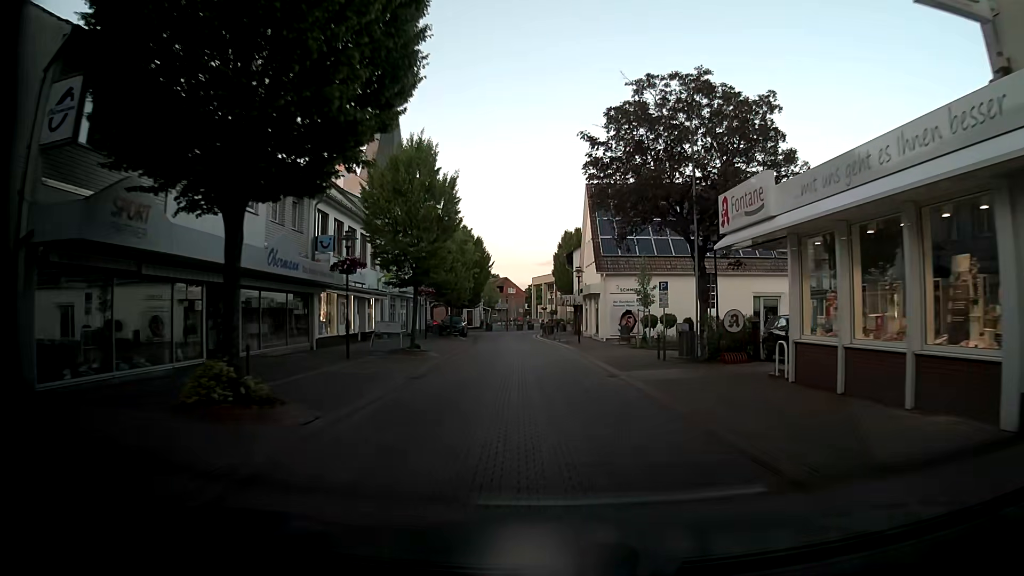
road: residential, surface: paving_stones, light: Day
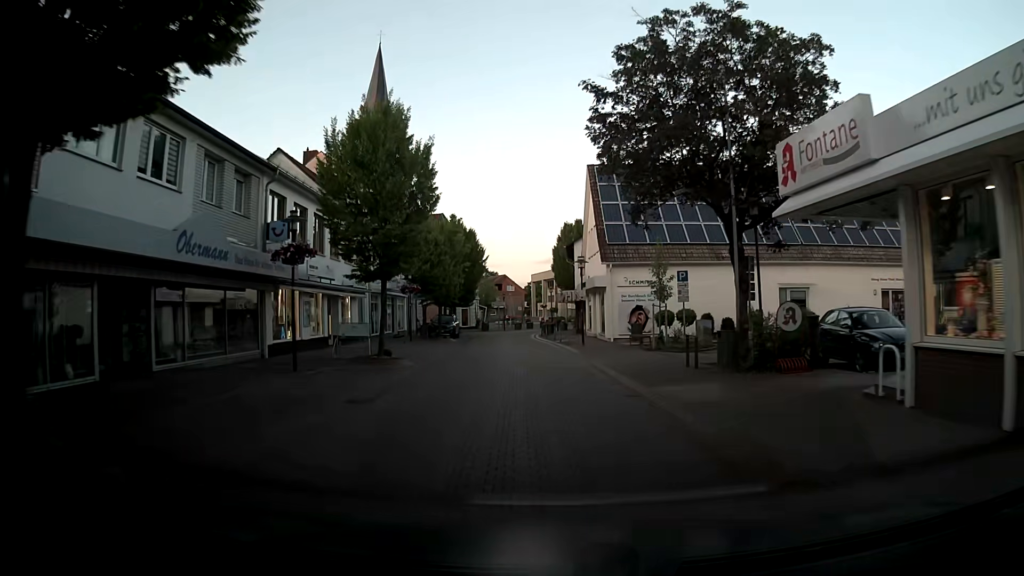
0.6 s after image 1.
(+0.1, +4.7) m; +1°
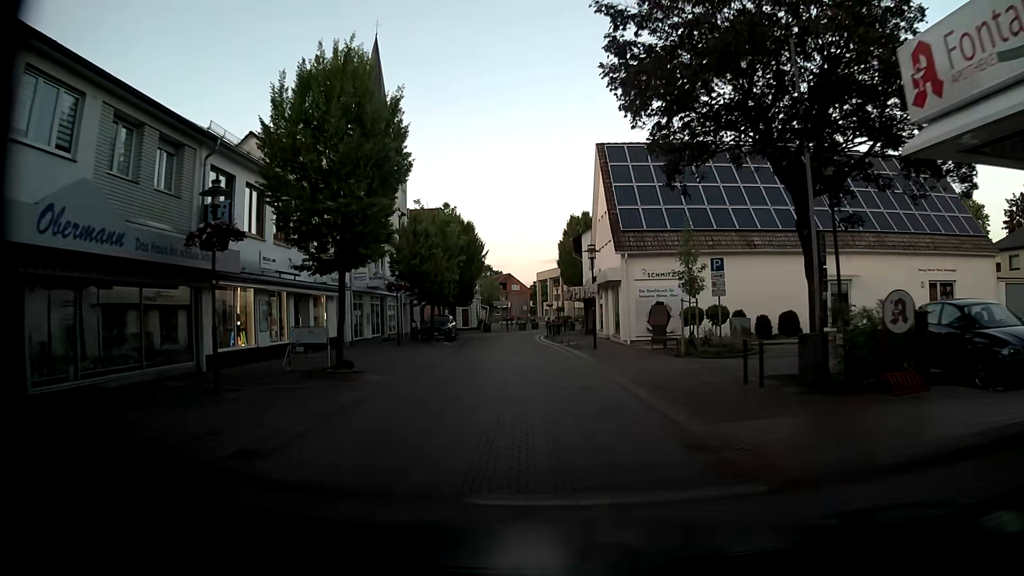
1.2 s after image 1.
(-0.1, +4.7) m; 0°
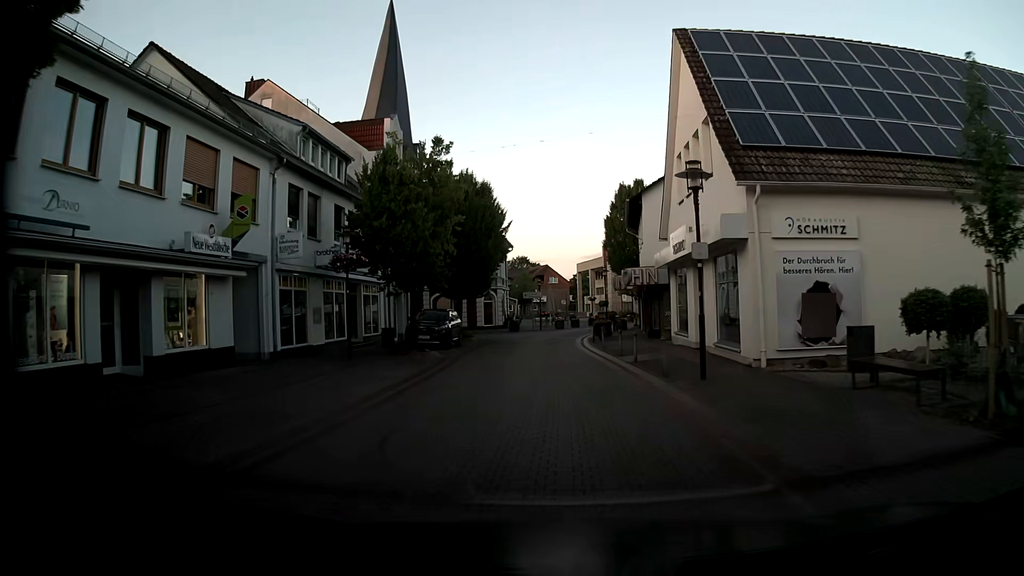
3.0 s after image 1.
(-0.5, +14.0) m; -4°
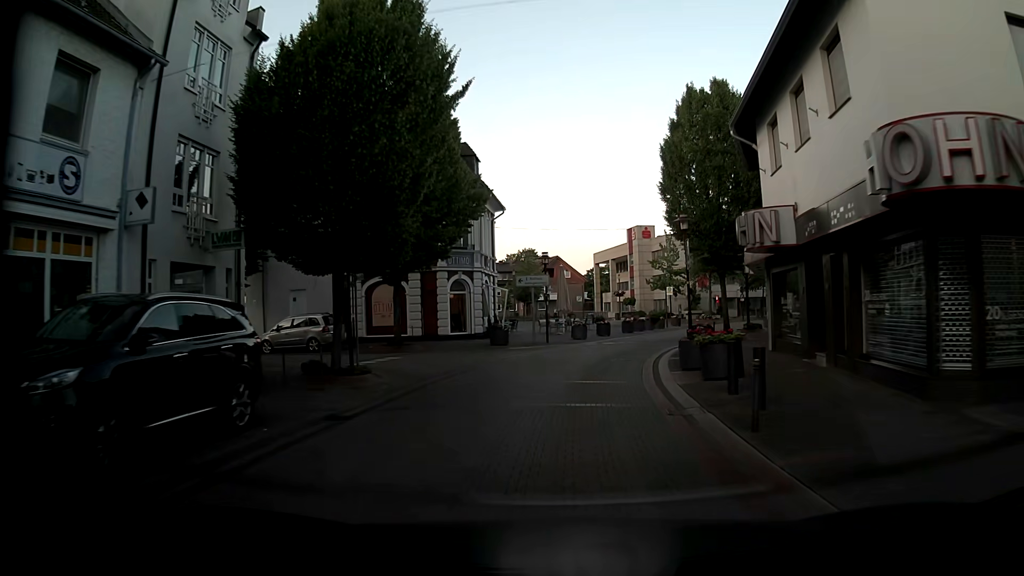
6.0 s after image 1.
(-0.1, +23.3) m; 0°
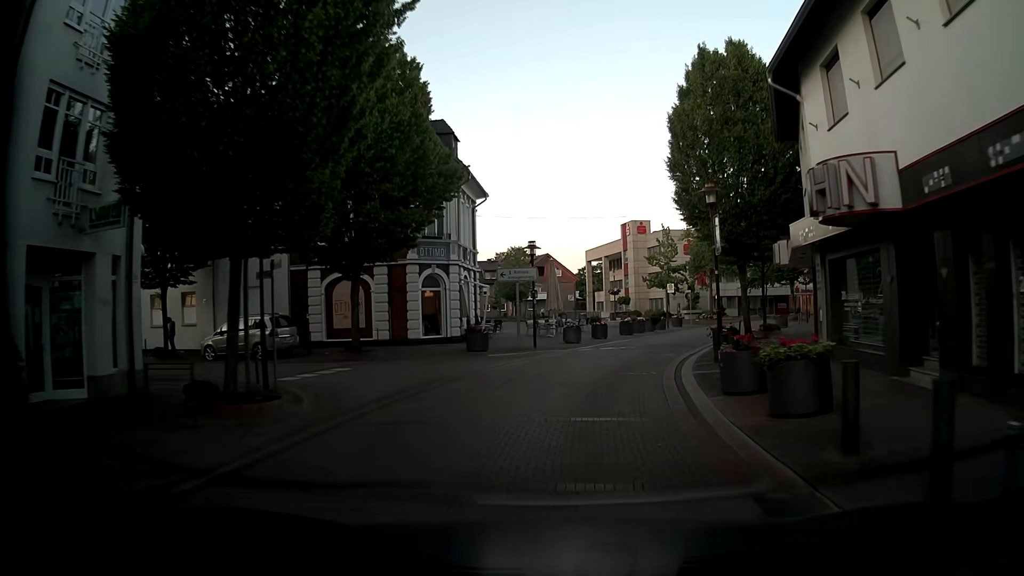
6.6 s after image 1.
(+0.1, +4.7) m; +1°
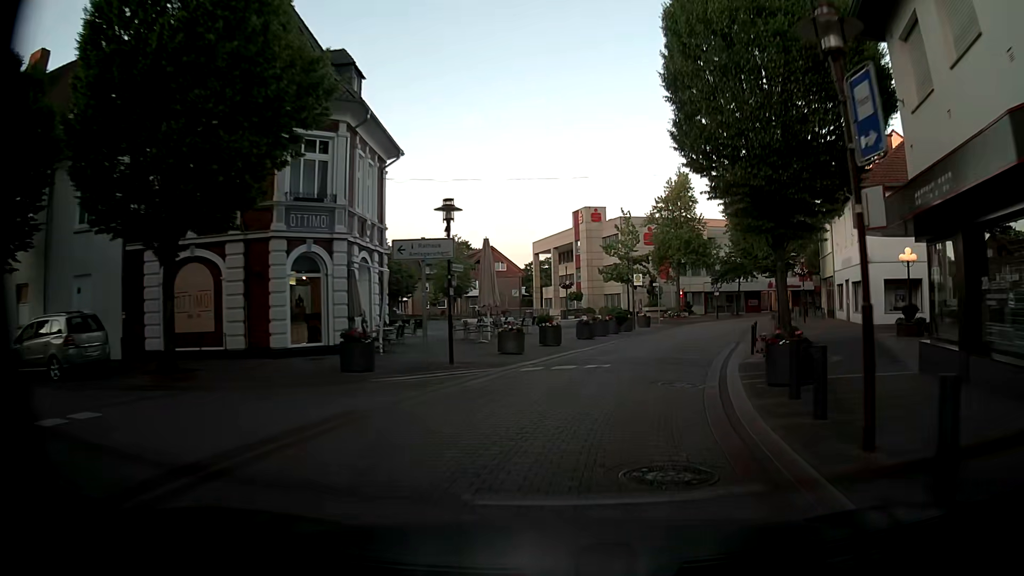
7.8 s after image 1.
(+0.3, +9.3) m; +4°
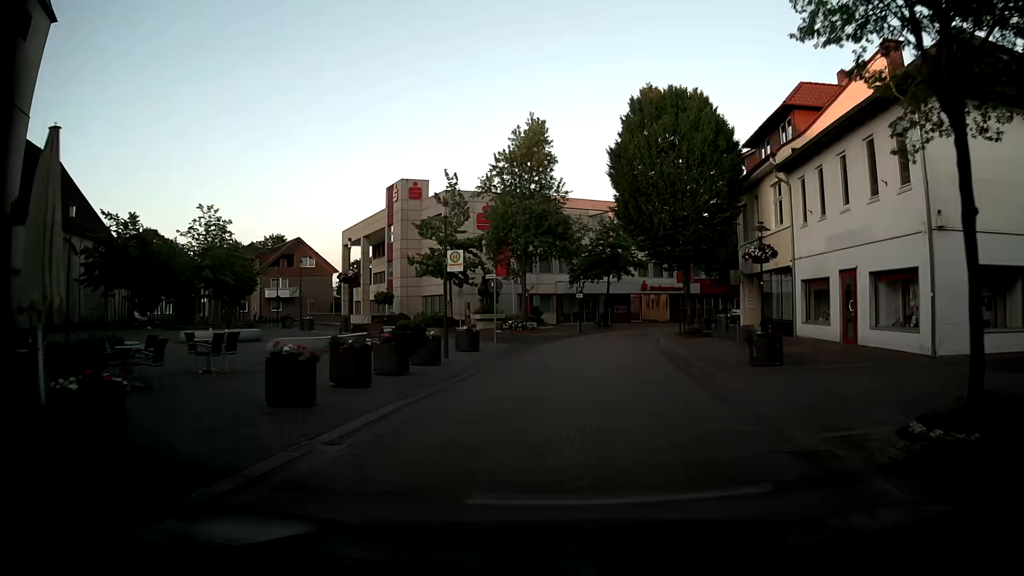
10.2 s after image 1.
(+2.4, +18.4) m; +12°
(+1, +10) (+2, +20) (+4, +30) (+7, +39) (+11, +48) (+17, +56) (+24, +63) (+32, +69) (+40, +76) (+47, +83) m
